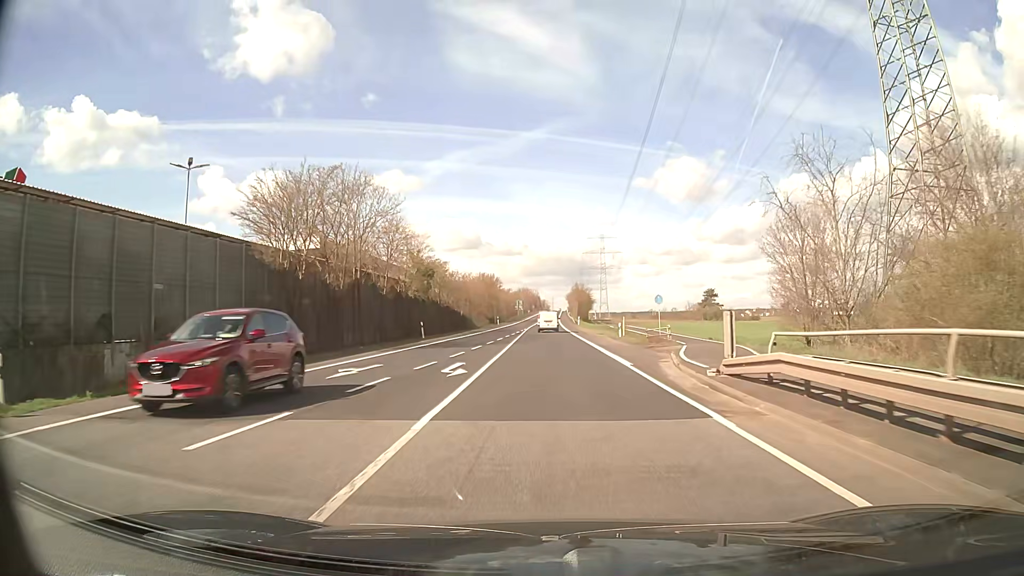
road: secondary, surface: asphalt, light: Day
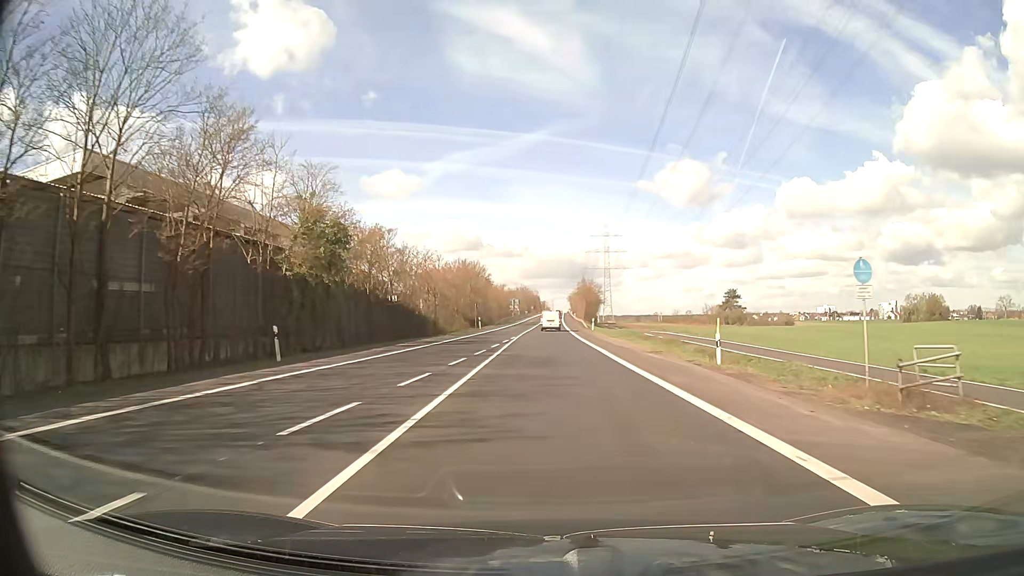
(-0.2, +29.4) m; 0°
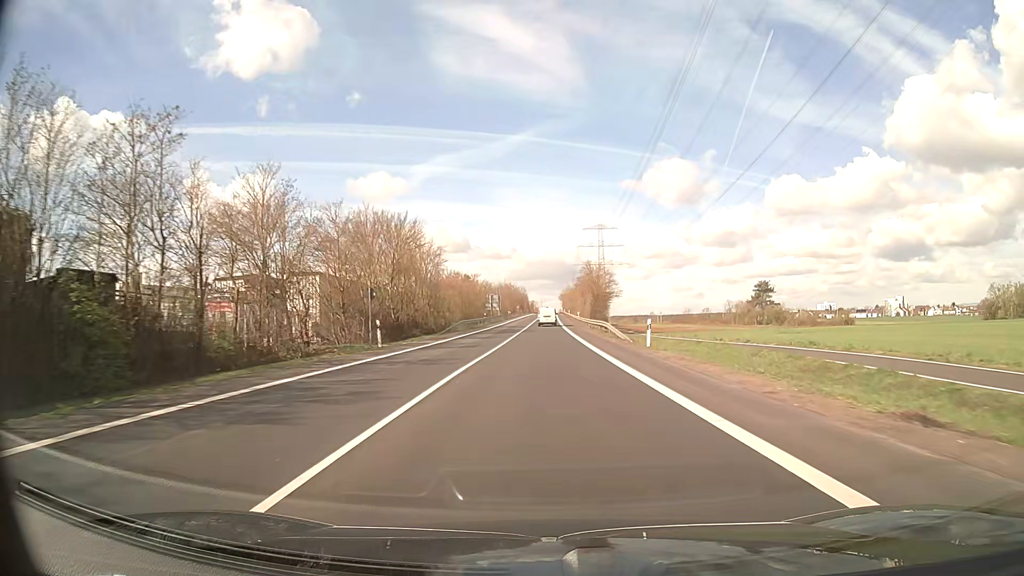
(+0.1, +42.6) m; +1°
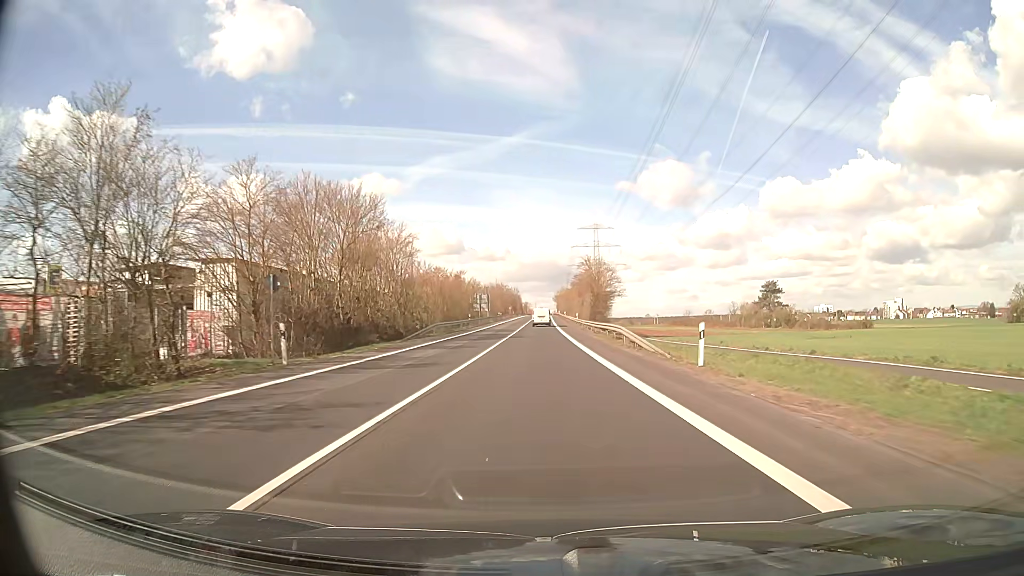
(+0.1, +11.1) m; +1°
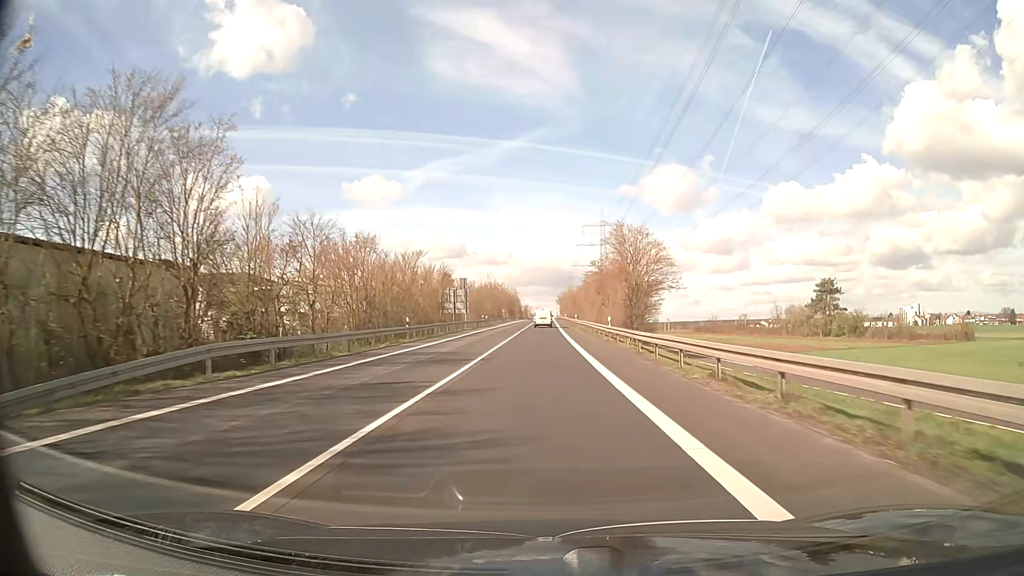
(0.0, +34.5) m; 0°
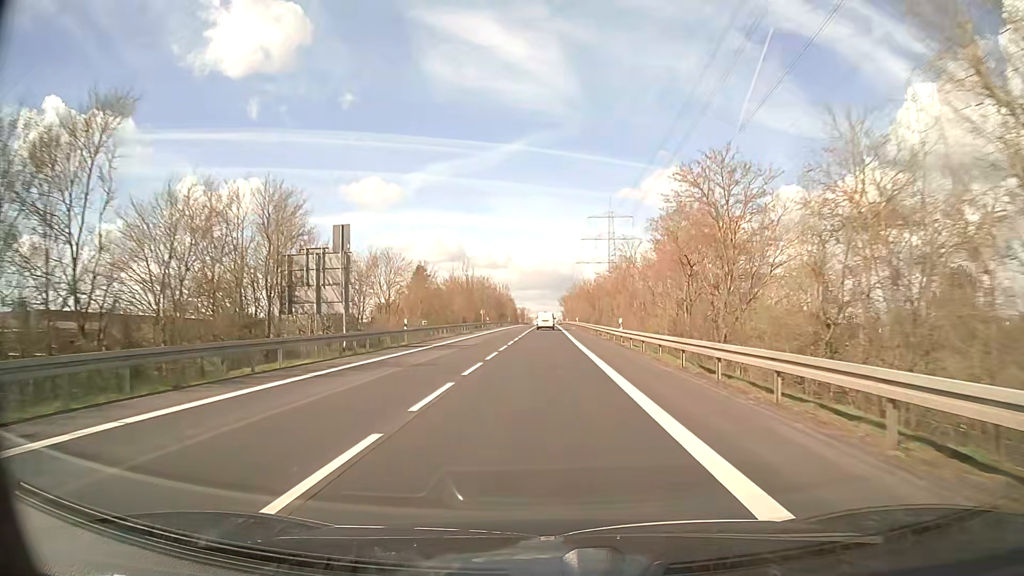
(+0.1, +48.1) m; 0°
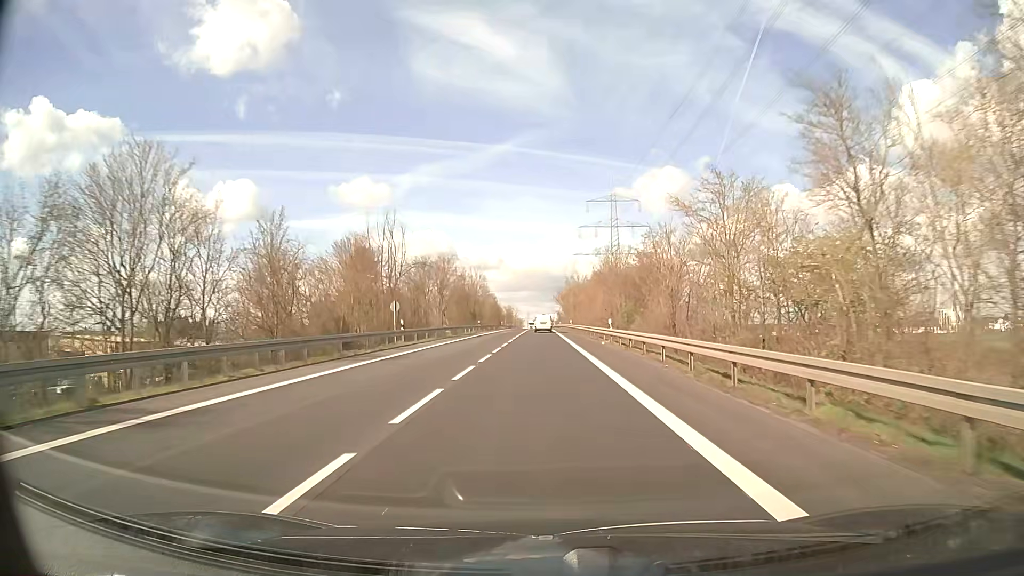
(+0.3, +50.1) m; +1°
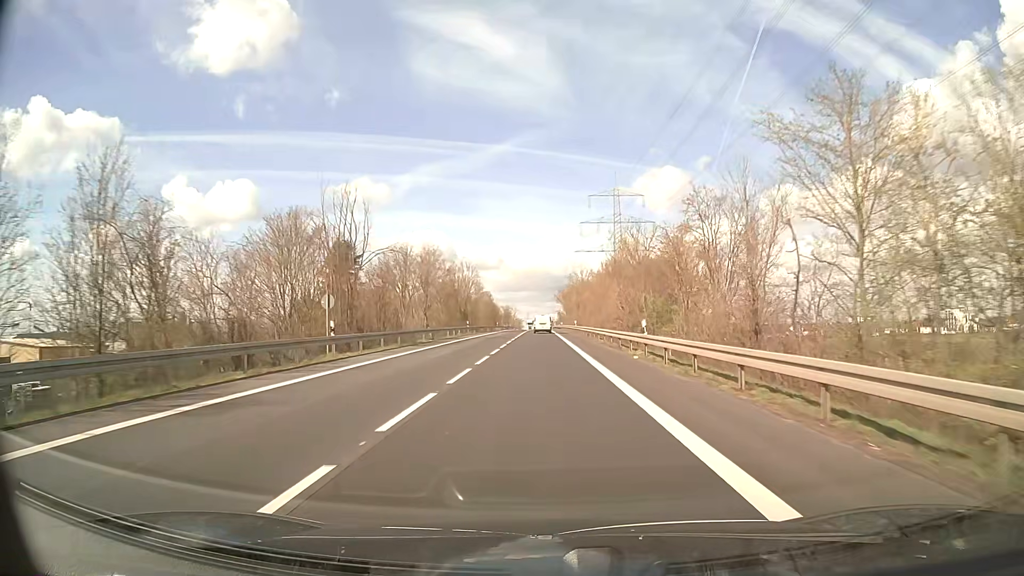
(0.0, +12.8) m; 0°
(0, +10) (0, +20) (0, +30) (0, +40) (0, +50) (0, +60) (0, +70) (0, +80) (0, +90) (0, +100) m
